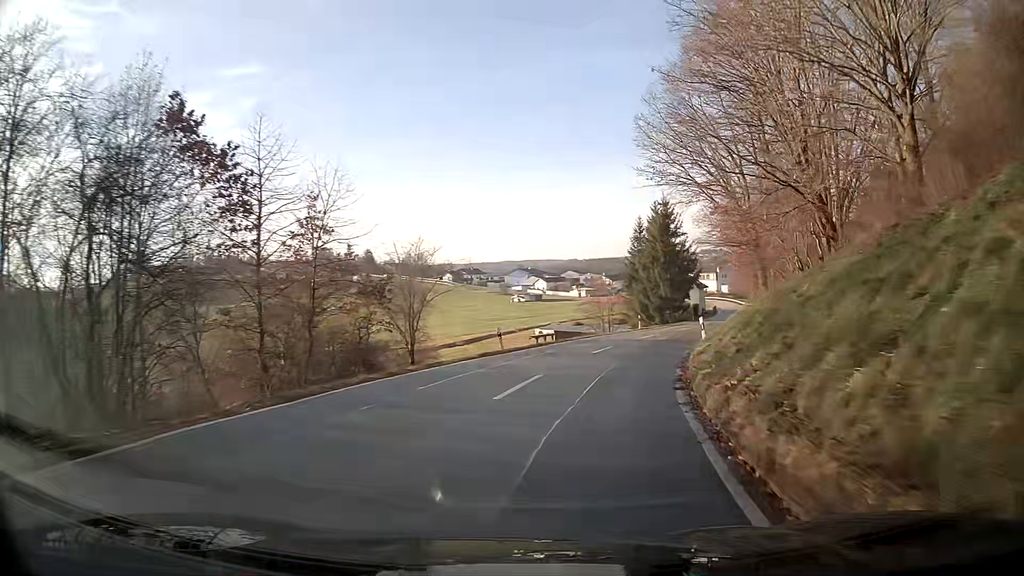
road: tertiary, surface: asphalt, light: Day
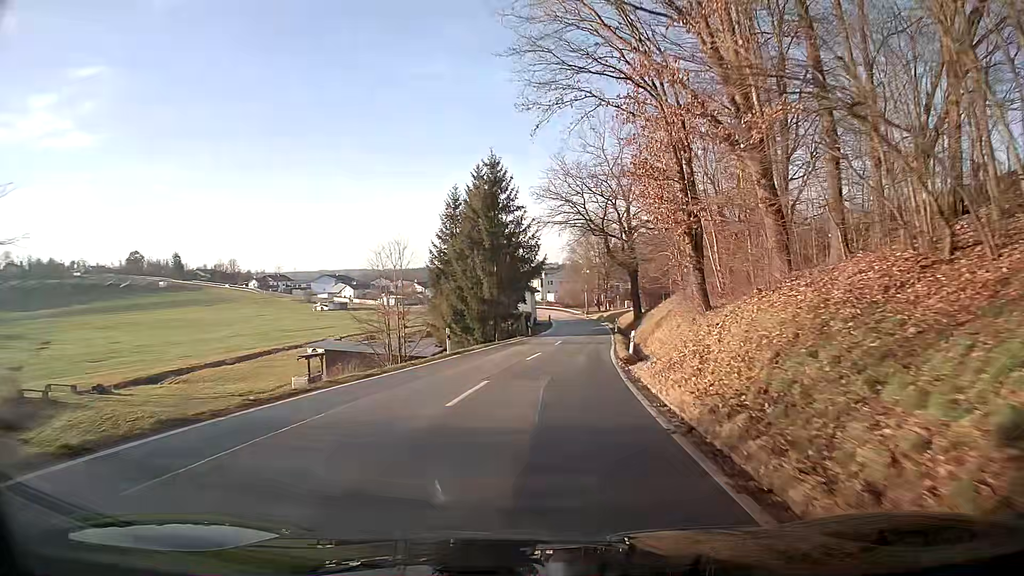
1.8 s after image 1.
(+3.4, +24.1) m; +14°
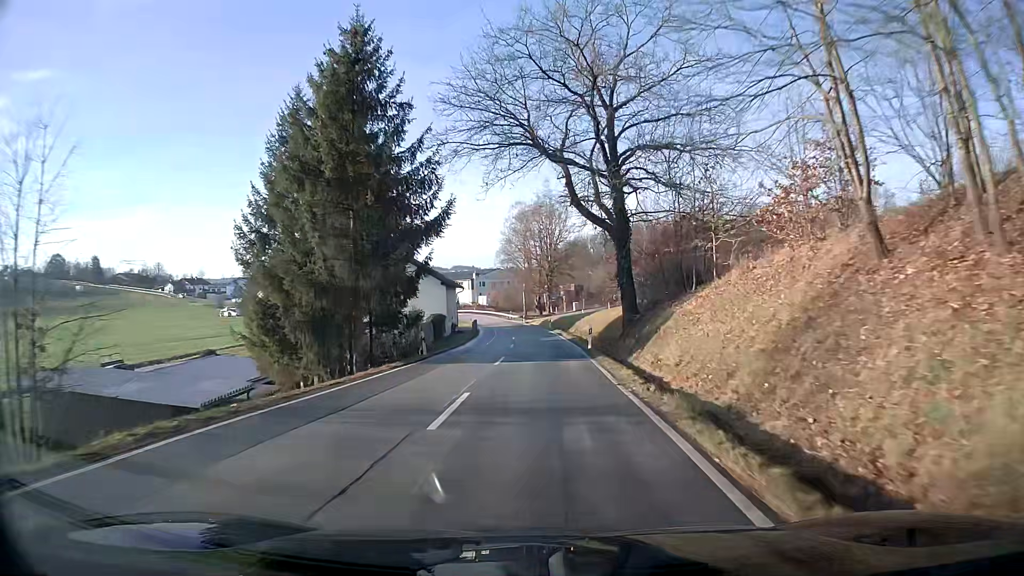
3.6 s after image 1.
(+1.1, +26.0) m; +4°
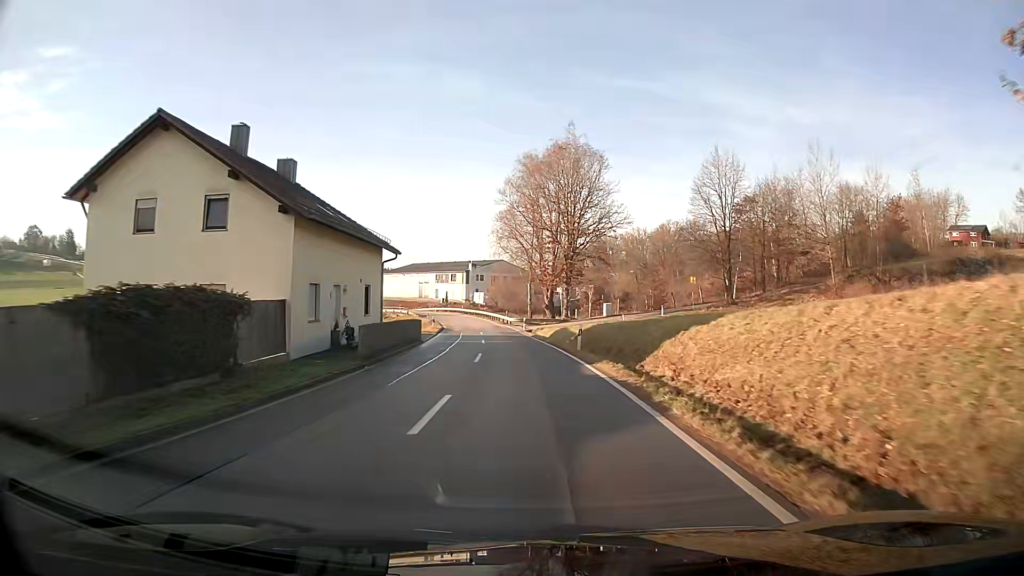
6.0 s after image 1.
(-0.1, +37.4) m; -1°
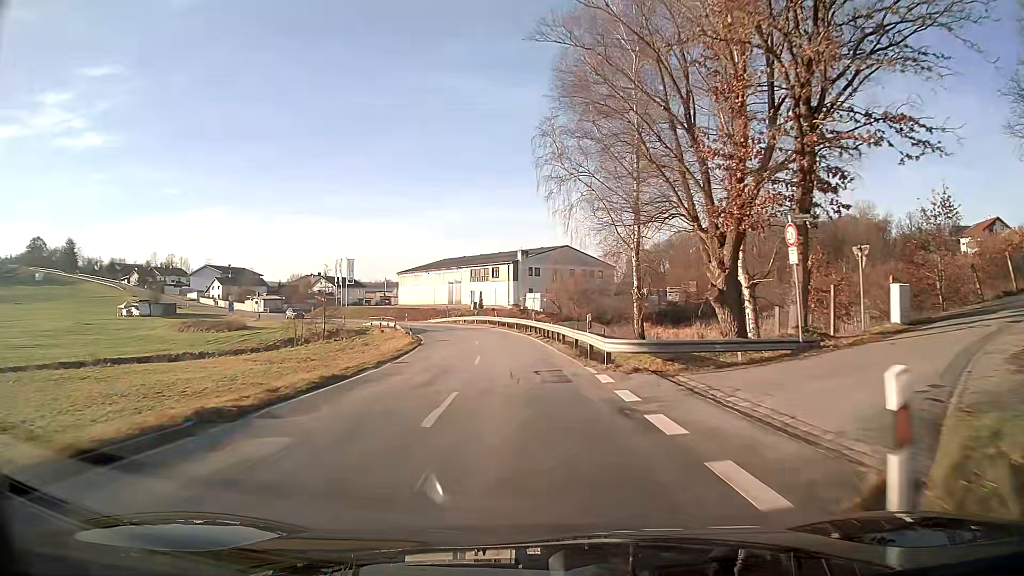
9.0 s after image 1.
(-2.3, +48.1) m; -6°
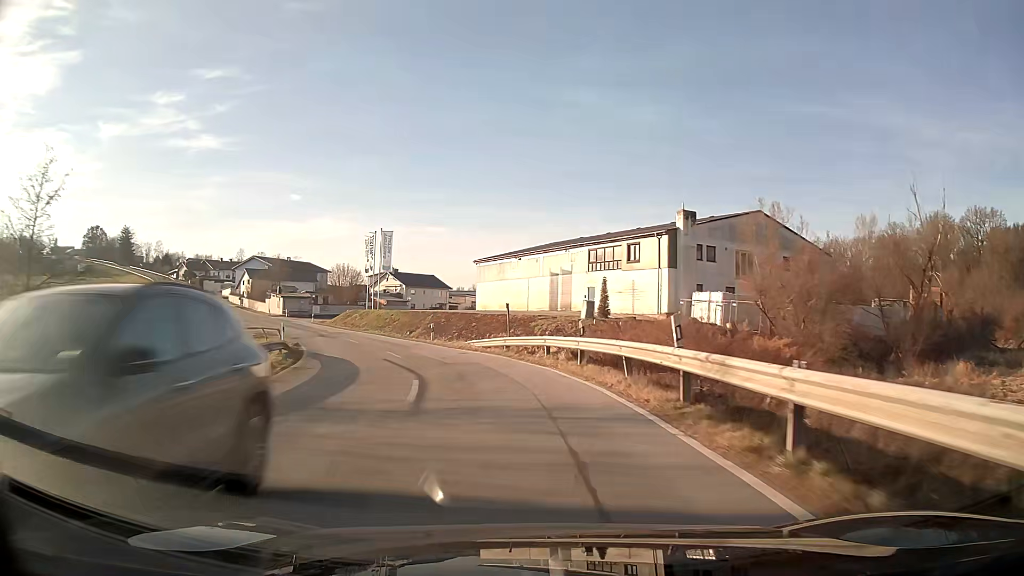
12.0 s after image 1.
(-3.5, +46.0) m; -13°
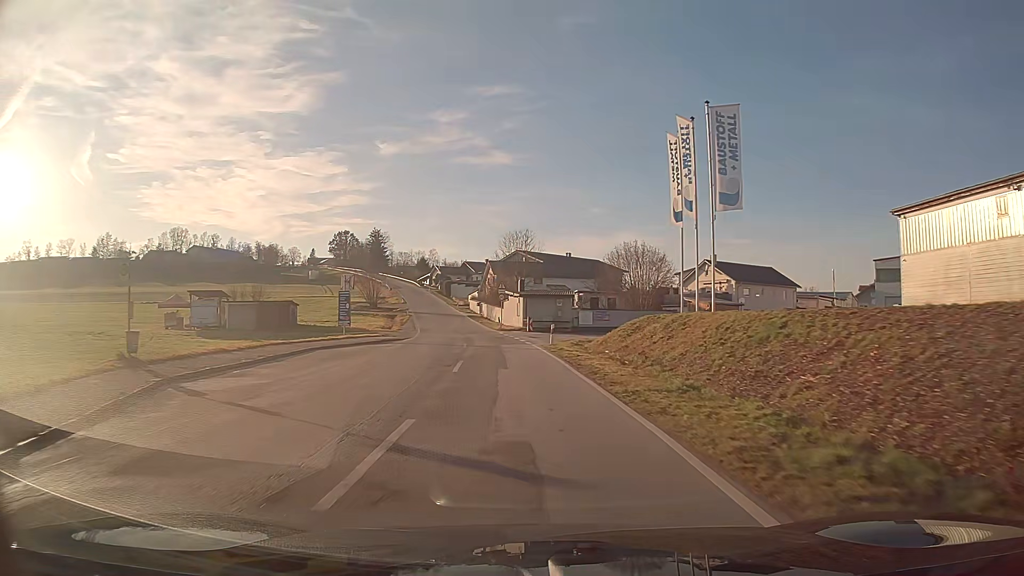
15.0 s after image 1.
(-10.0, +41.3) m; -25°
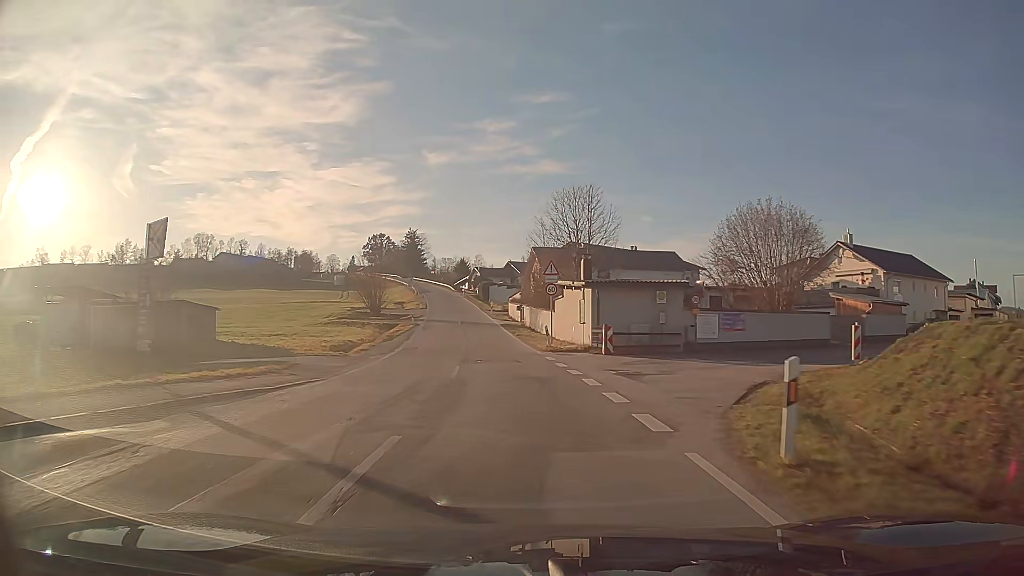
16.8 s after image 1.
(-0.9, +25.1) m; -4°
